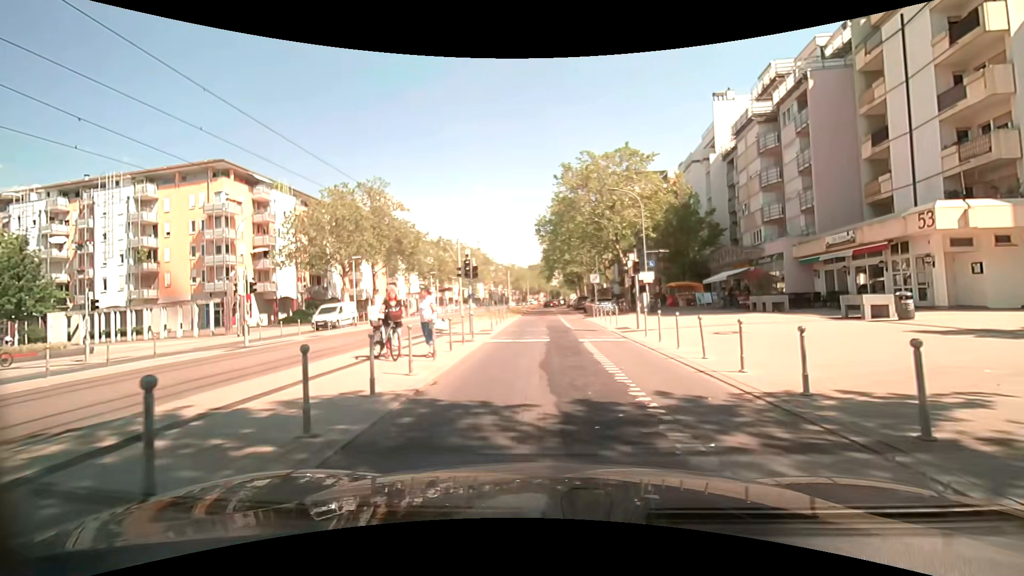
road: tertiary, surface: paving_stones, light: Day
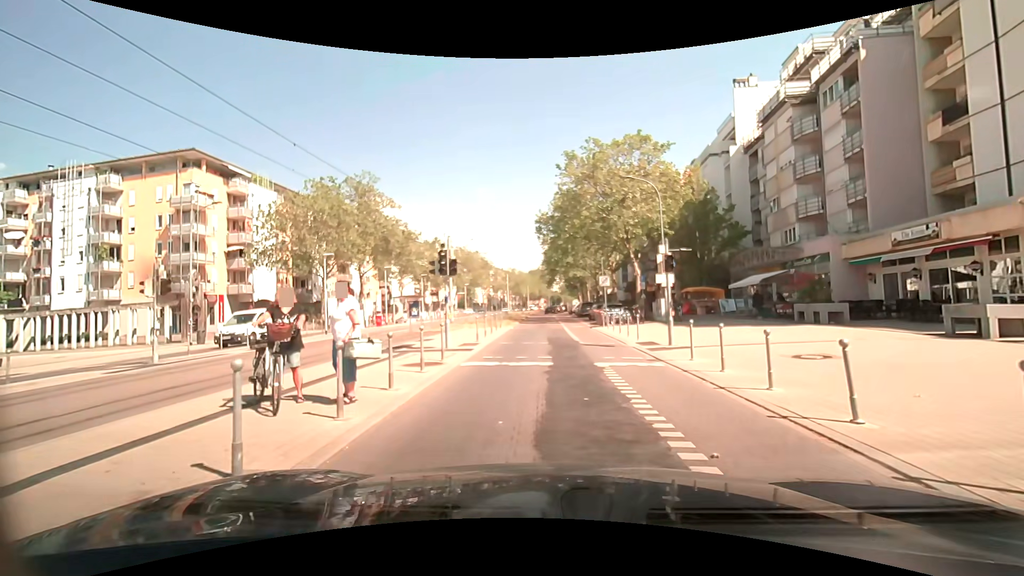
(0.0, +5.1) m; 0°
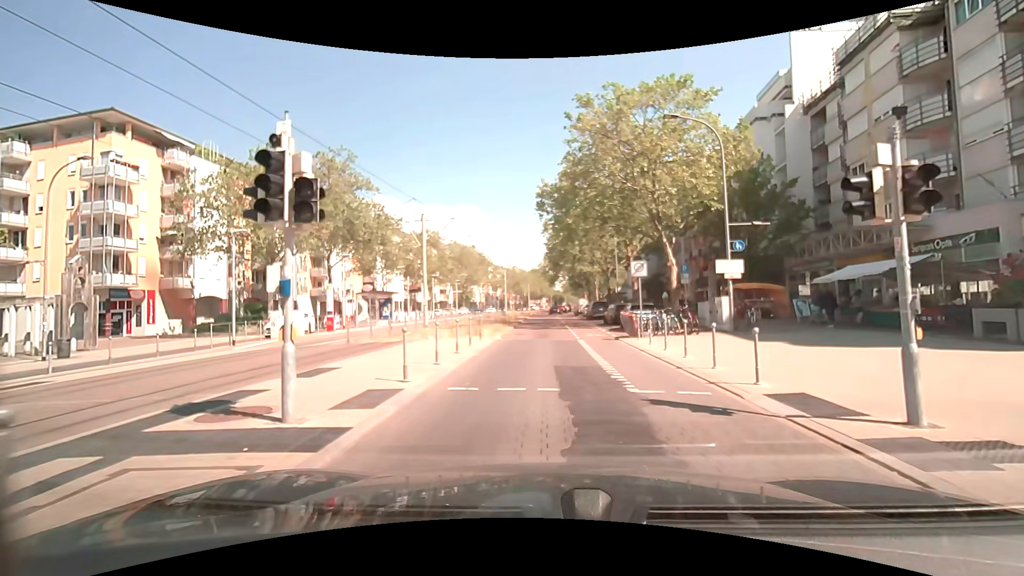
(-0.1, +9.8) m; +1°
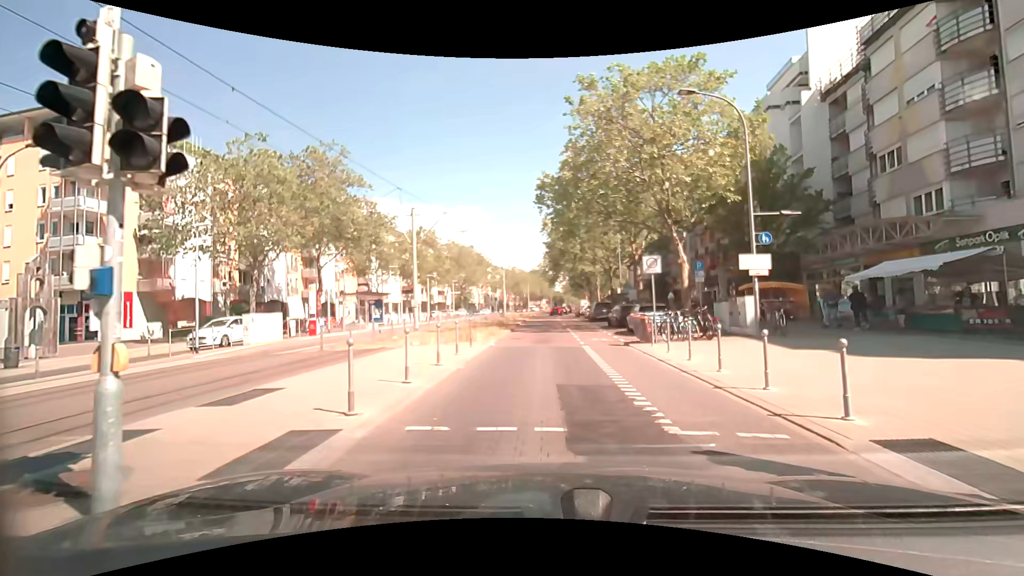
(0.0, +2.4) m; -1°
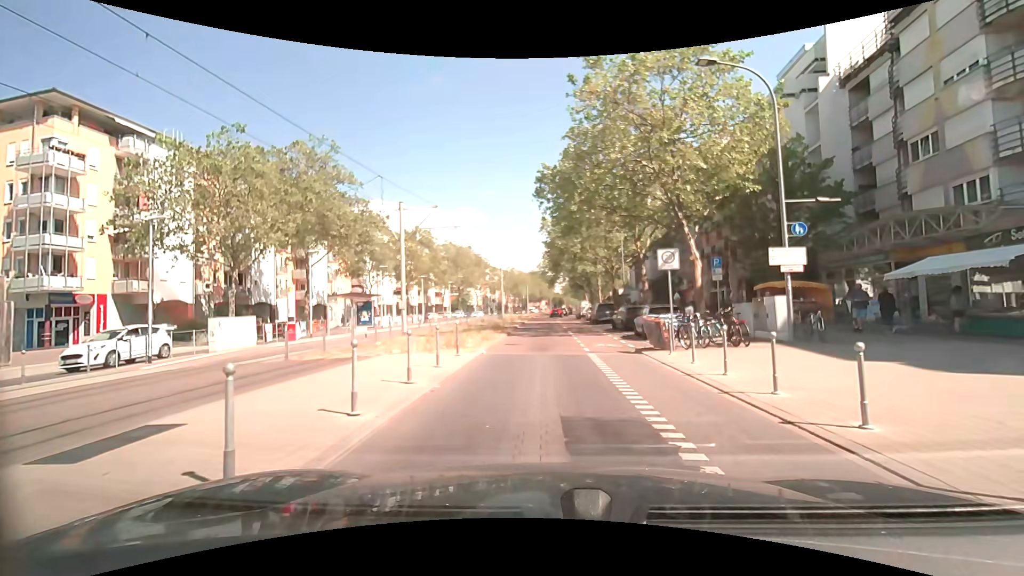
(0.0, +2.4) m; -1°
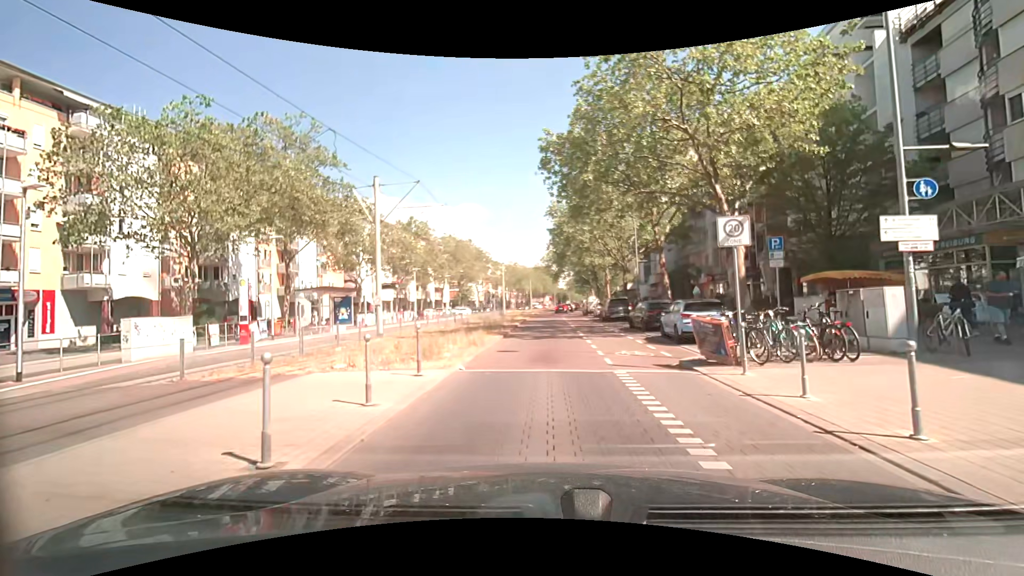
(+0.1, +4.7) m; 0°
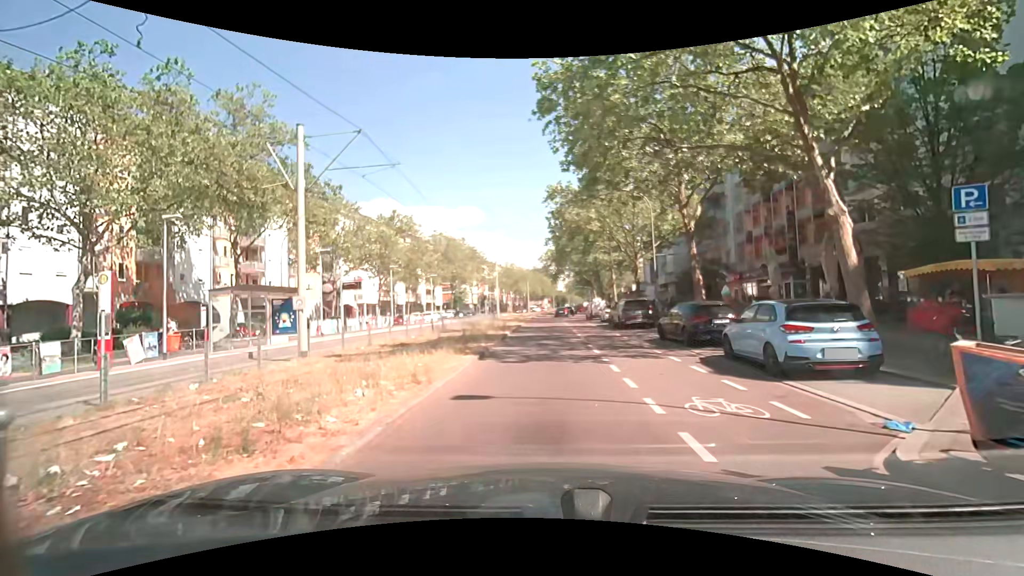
(+0.1, +7.0) m; 0°
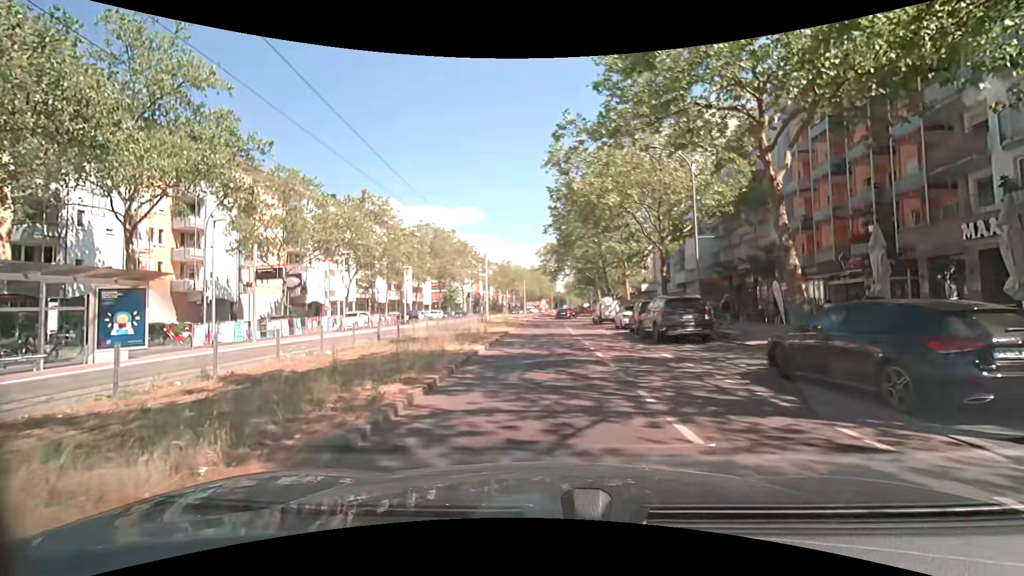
(0.0, +9.7) m; -1°
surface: asphalt
(0, +10) (0, +20) (+1, +30) (+1, +40) (+2, +50) (+3, +60) (+4, +70) (+5, +80) (+6, +90) (+7, +100) m
